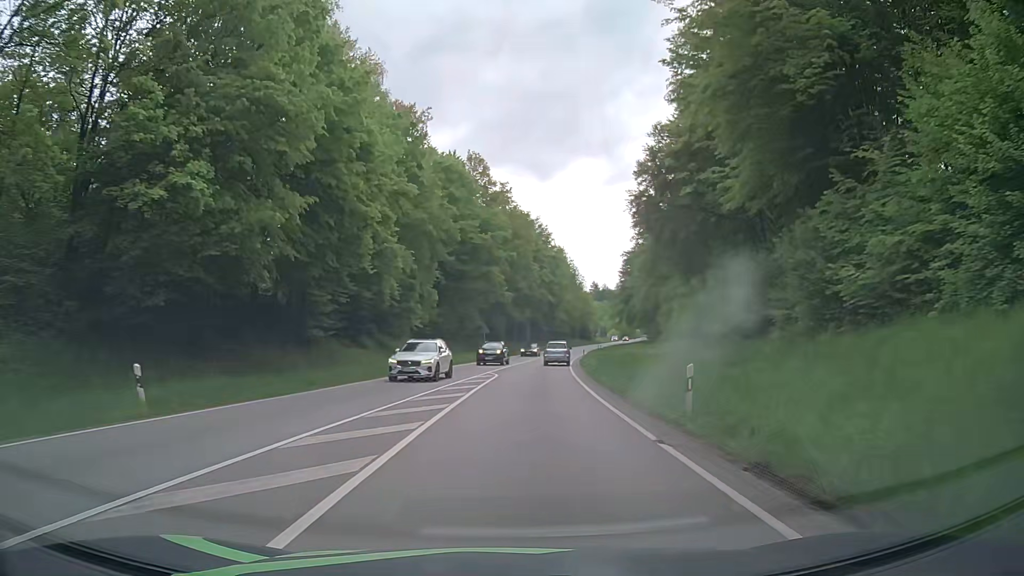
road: primary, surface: asphalt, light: Day
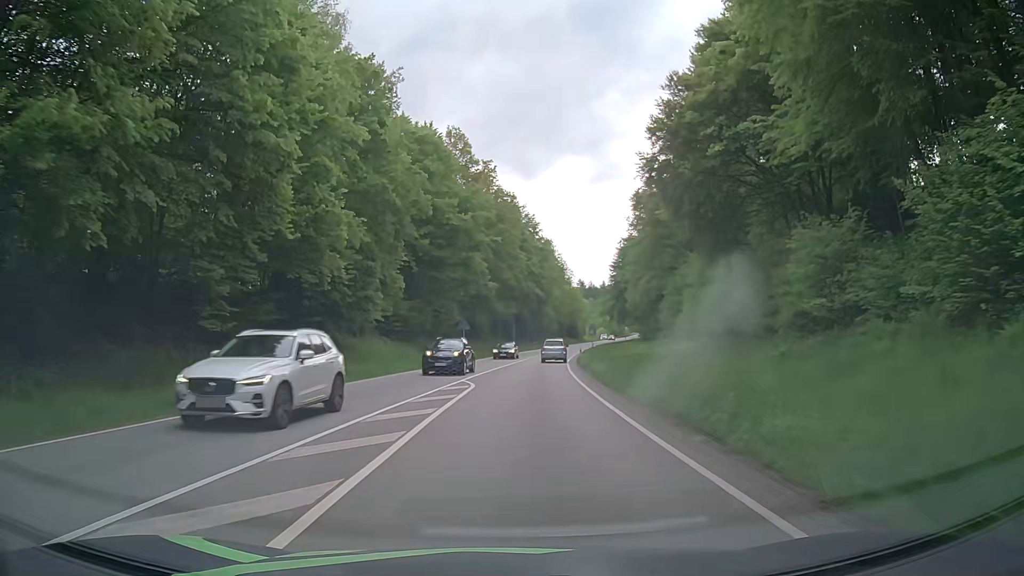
(+0.2, +9.6) m; +1°
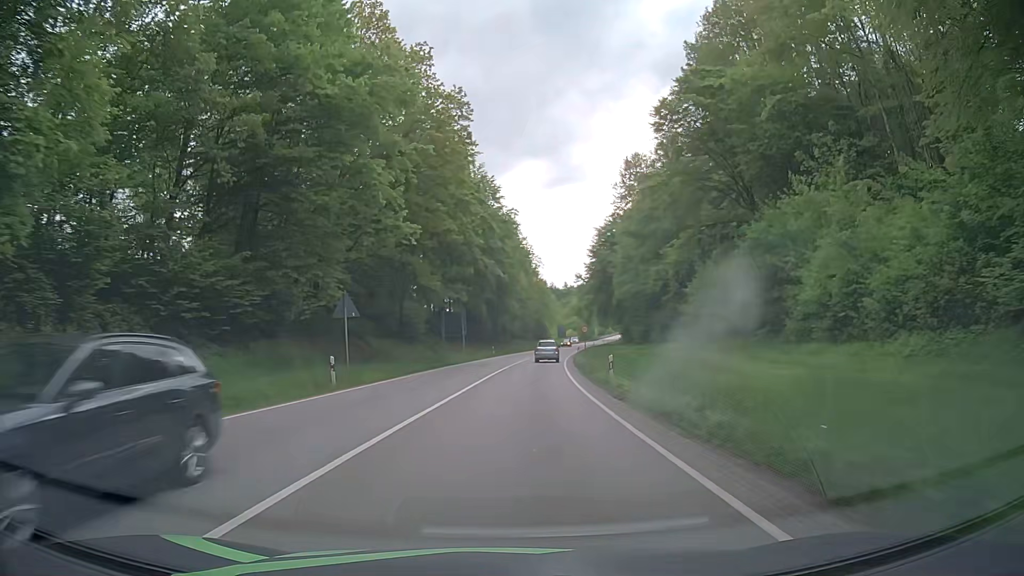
(+1.2, +31.2) m; +4°
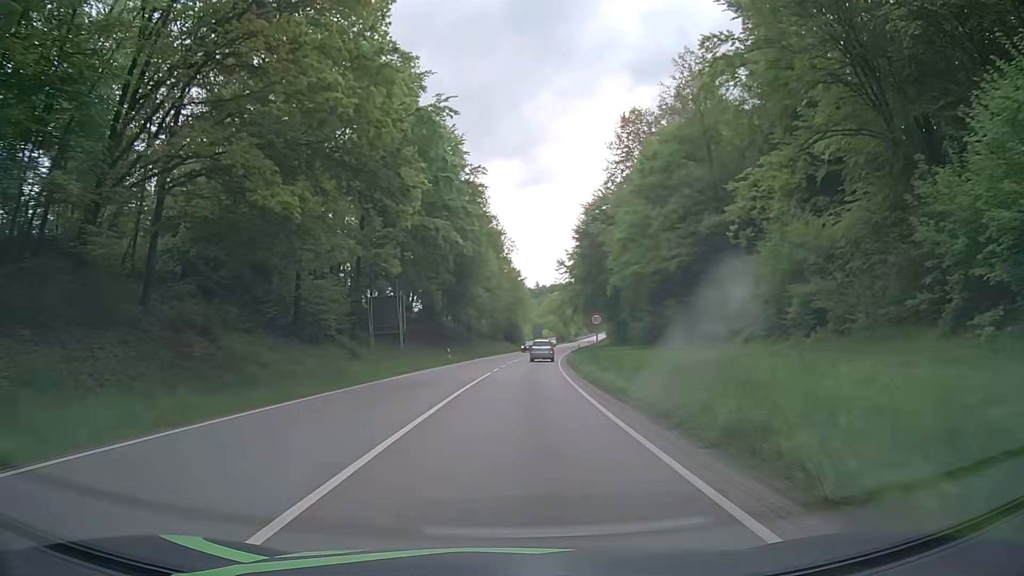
(+0.5, +22.5) m; +2°
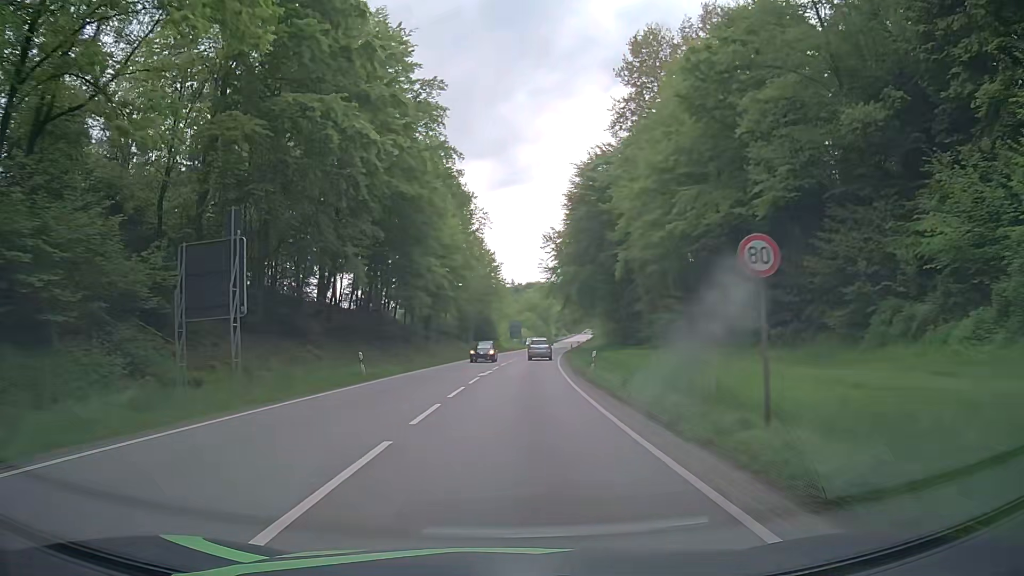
(+0.5, +23.5) m; +2°
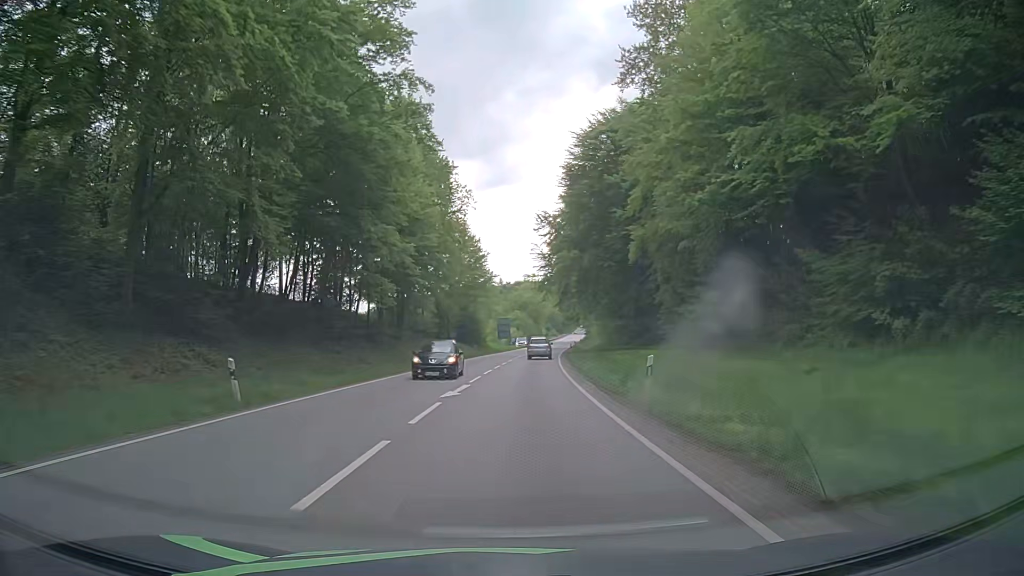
(+0.1, +12.1) m; +1°
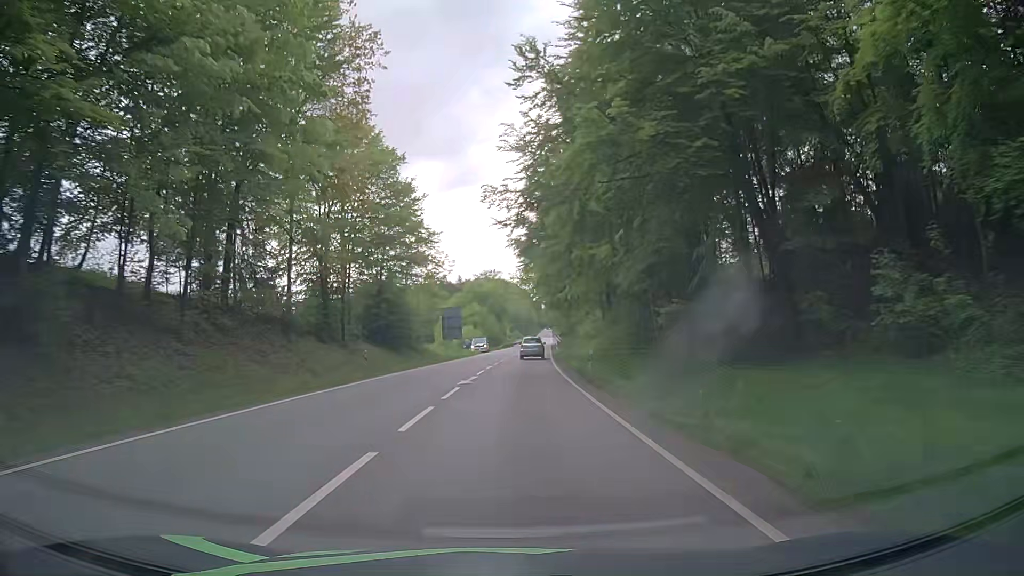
(+1.2, +37.1) m; +3°
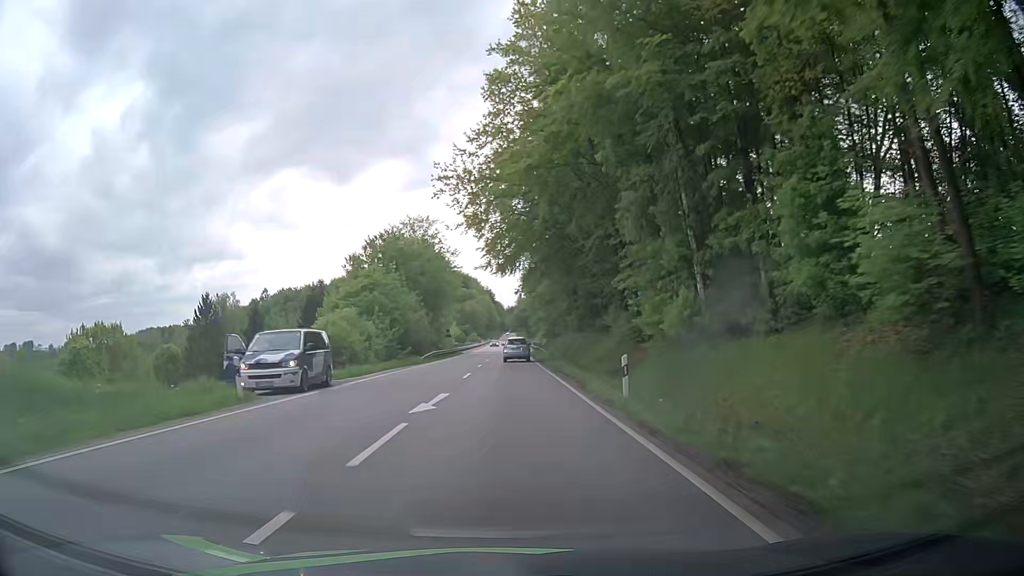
(+2.6, +62.8) m; +3°
(0, +10) (0, +20) (0, +30) (0, +40) (+1, +50) (+1, +60) (+1, +70) (+1, +80) (+1, +90) (+1, +100) m
